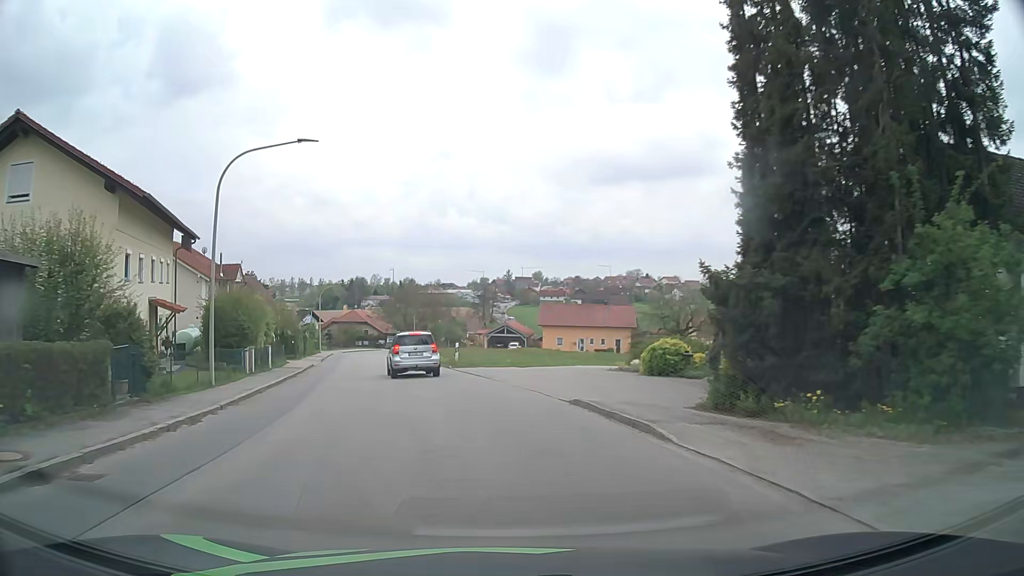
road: tertiary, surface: asphalt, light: Day
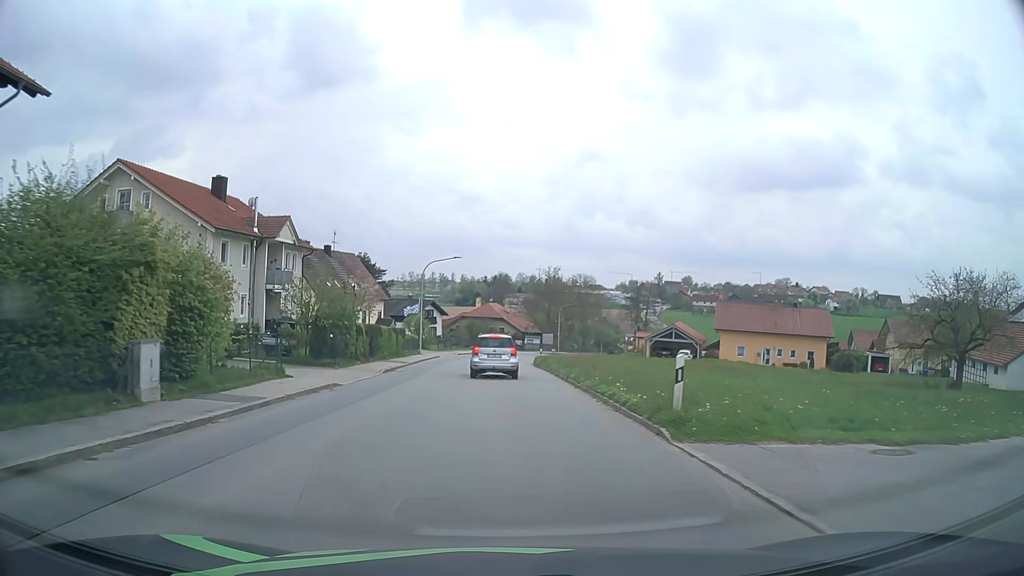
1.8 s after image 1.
(-2.9, +21.9) m; -13°
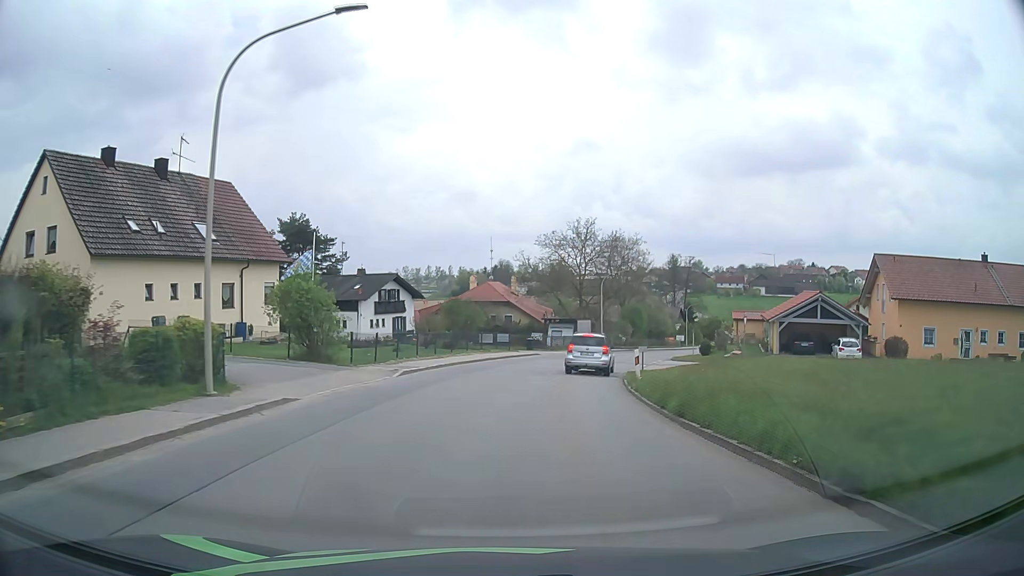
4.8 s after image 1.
(-0.8, +38.2) m; 0°
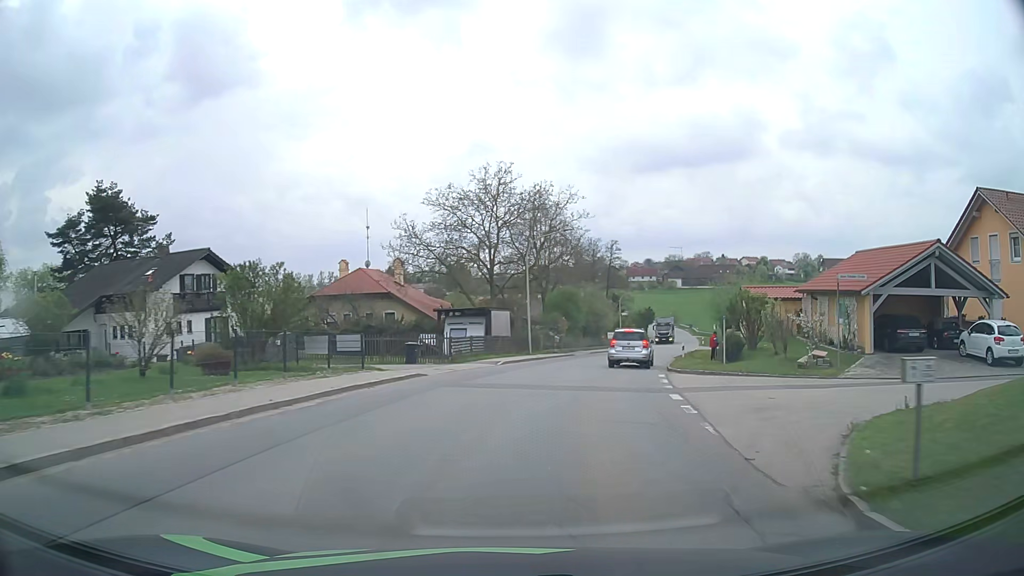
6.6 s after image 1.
(+1.3, +22.9) m; +9°
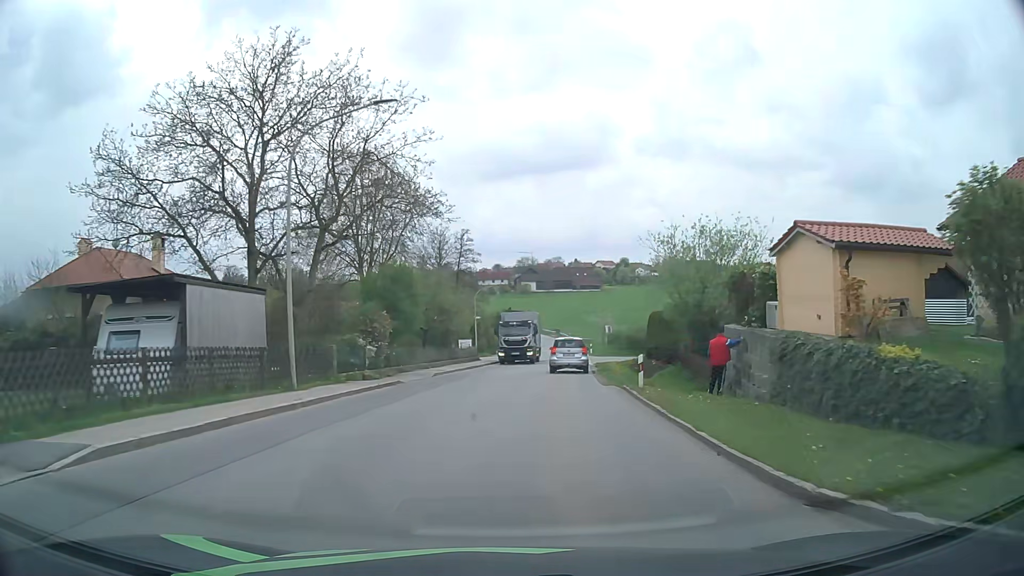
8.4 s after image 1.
(+2.5, +22.5) m; +13°
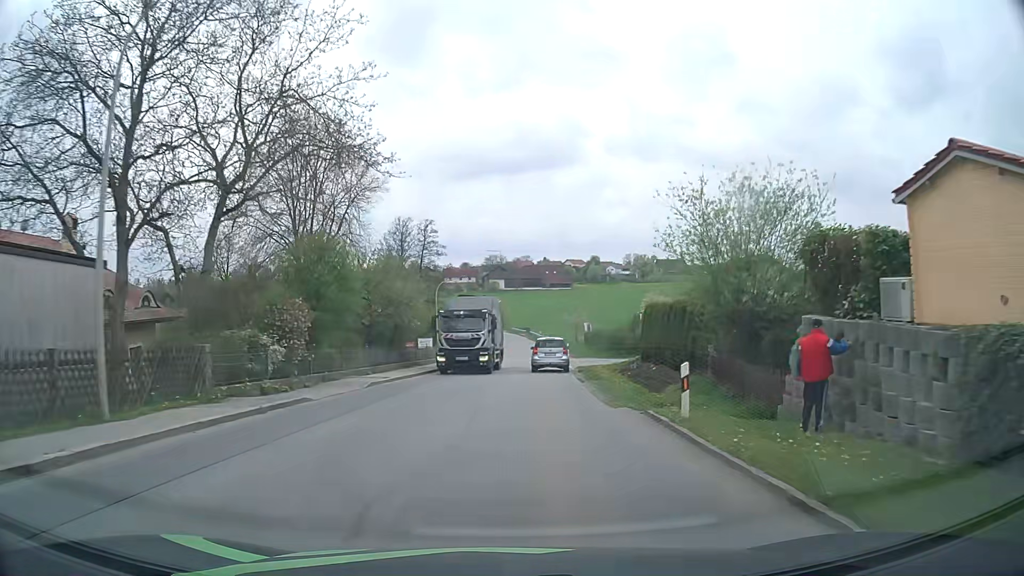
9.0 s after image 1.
(+0.2, +7.6) m; +2°
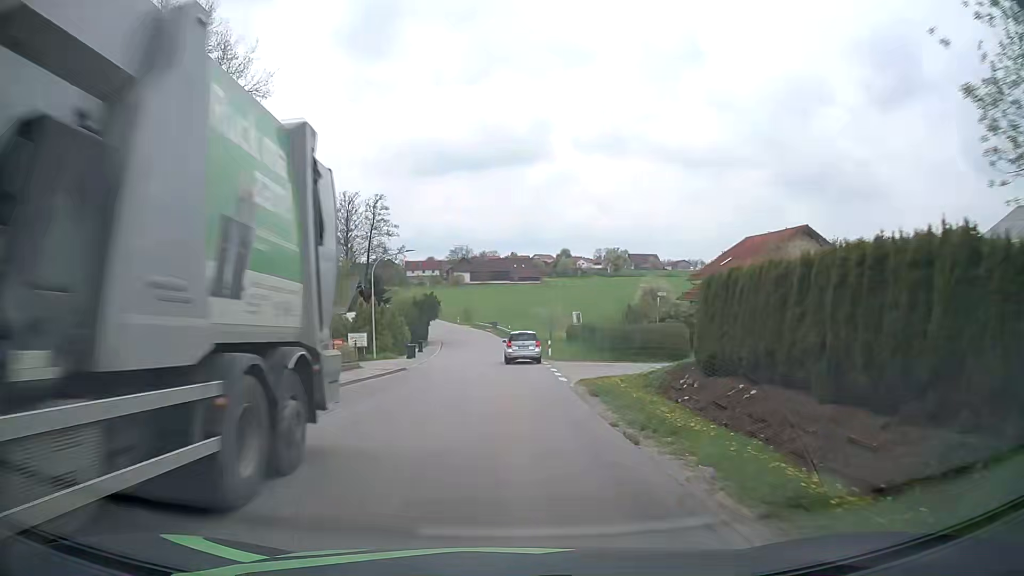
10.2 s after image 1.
(+0.6, +15.2) m; +4°
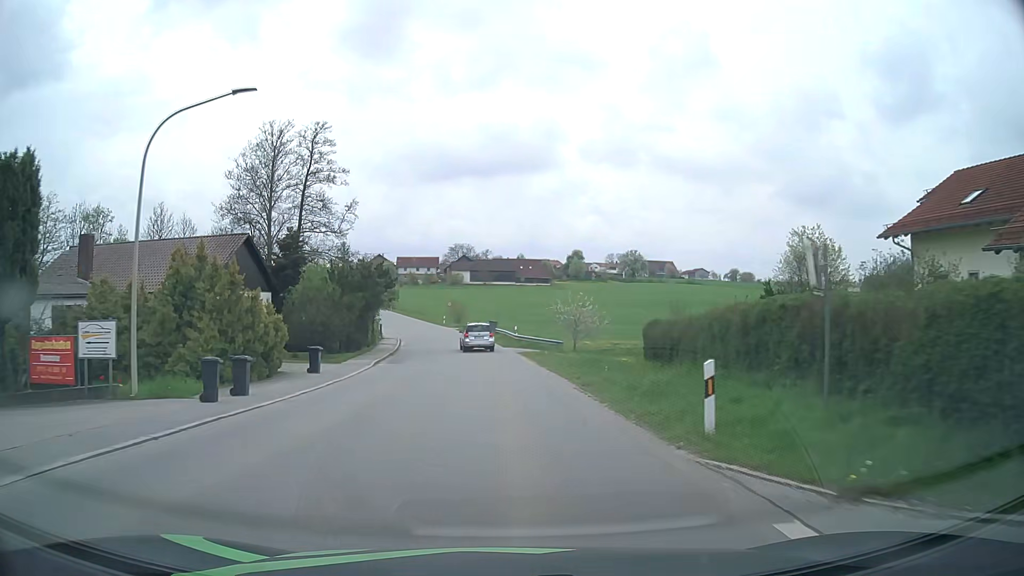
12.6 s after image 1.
(-0.1, +30.6) m; 0°
(0, +10) (0, +20) (-1, +30) (-2, +40) (-3, +50) (-5, +60) (-7, +70) (-9, +79) (-12, +89) (-15, +98) m
